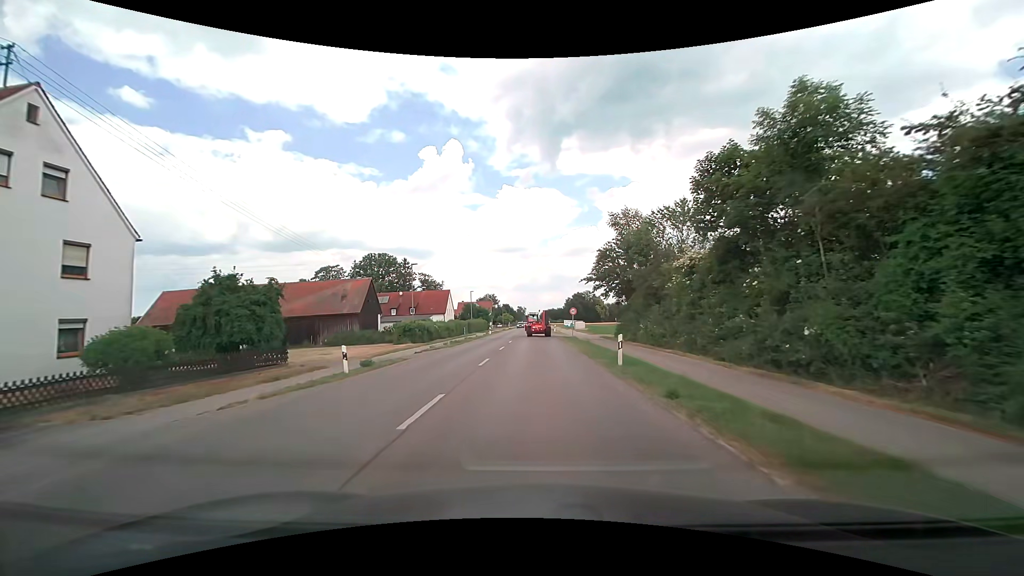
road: tertiary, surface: asphalt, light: Day
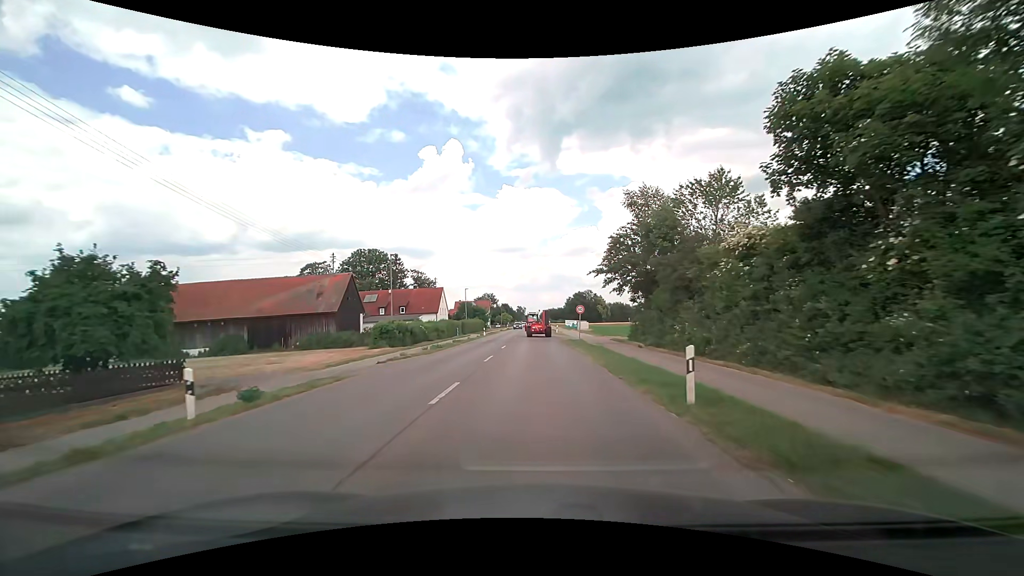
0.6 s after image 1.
(0.0, +7.2) m; 0°
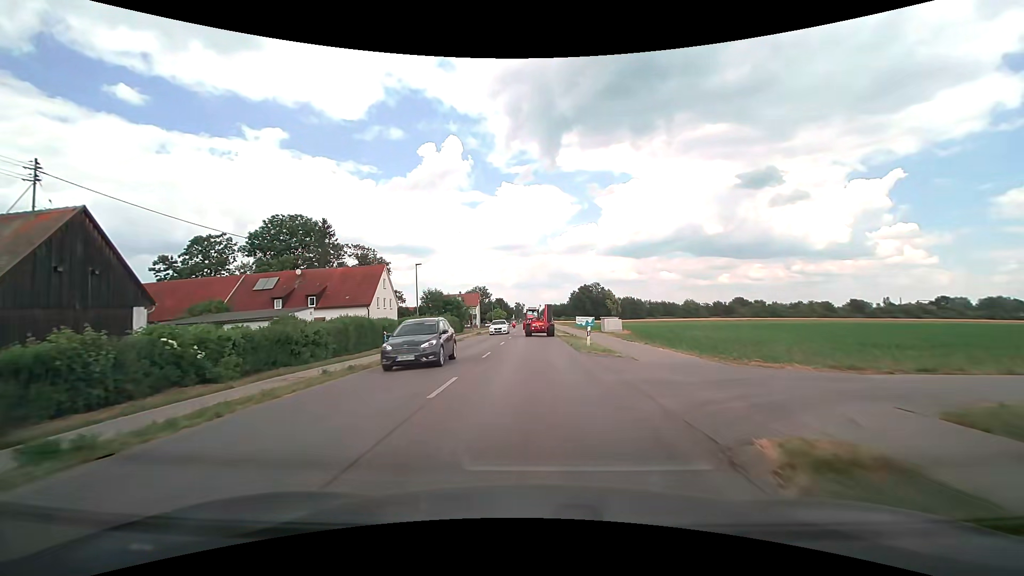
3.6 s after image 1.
(+0.1, +35.5) m; 0°
